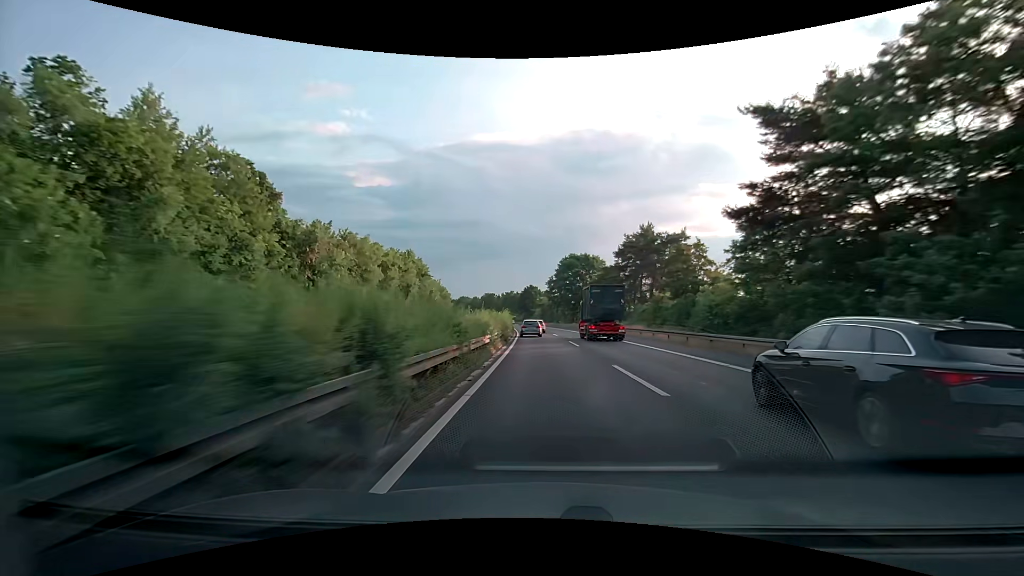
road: trunk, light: Day
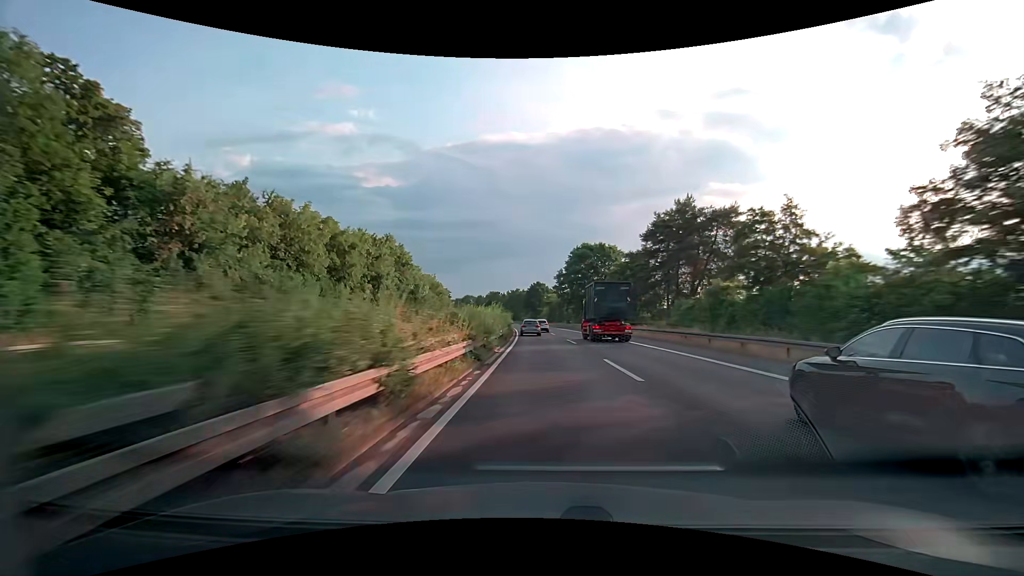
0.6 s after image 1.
(-0.1, +15.8) m; -1°
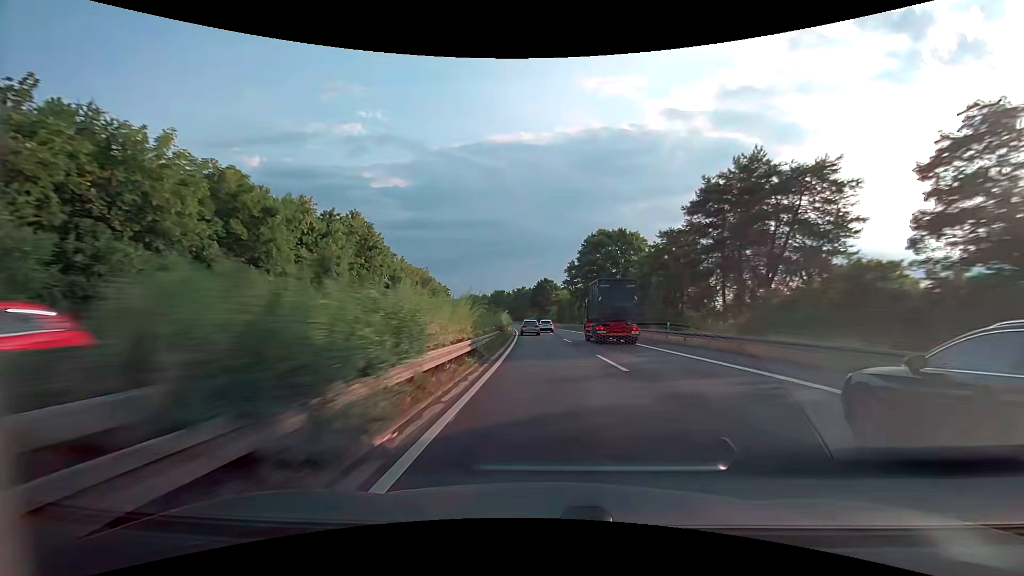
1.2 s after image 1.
(-0.2, +15.8) m; -1°
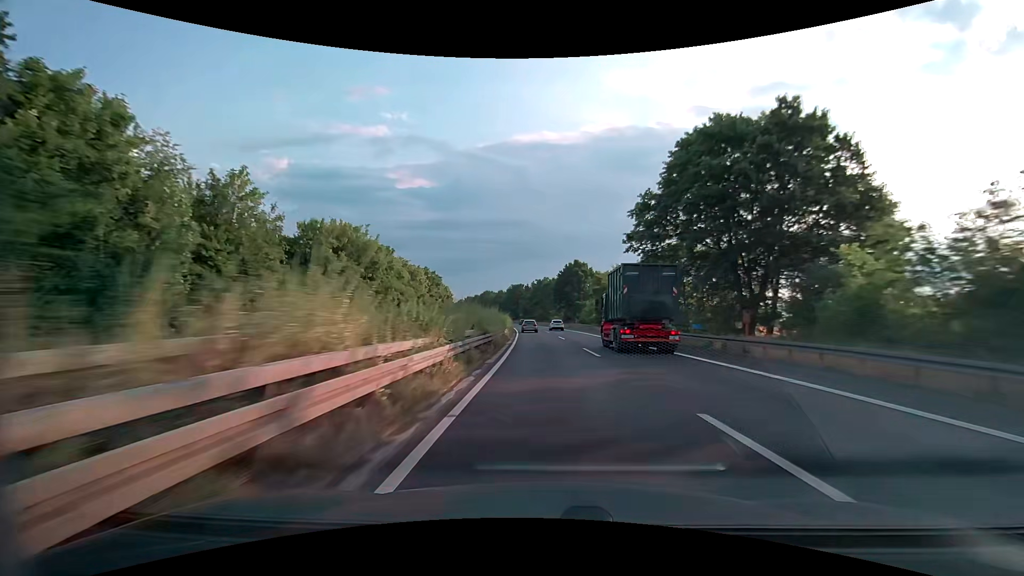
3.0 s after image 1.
(-1.2, +47.9) m; -3°
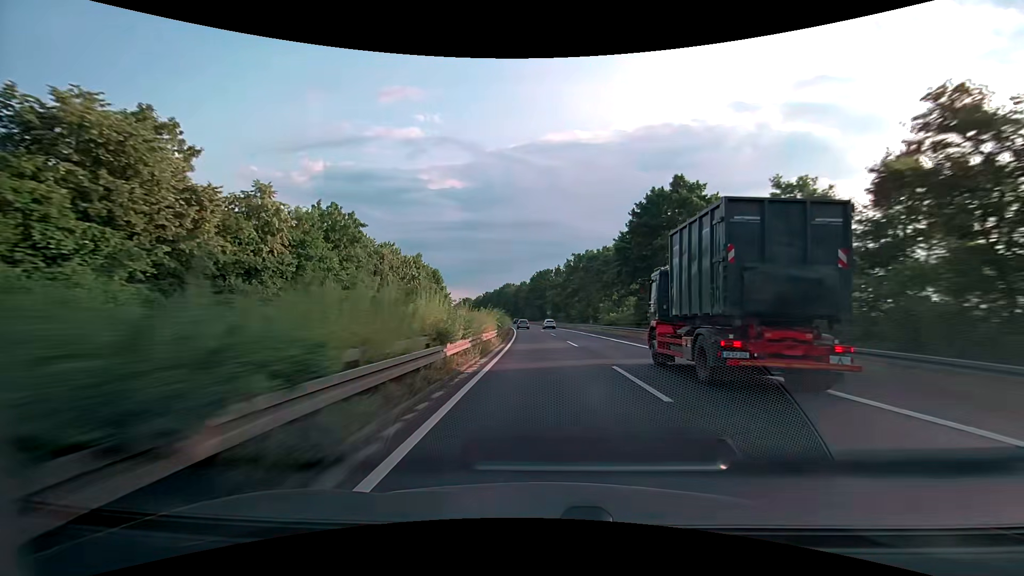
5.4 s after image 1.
(-1.8, +64.5) m; -4°
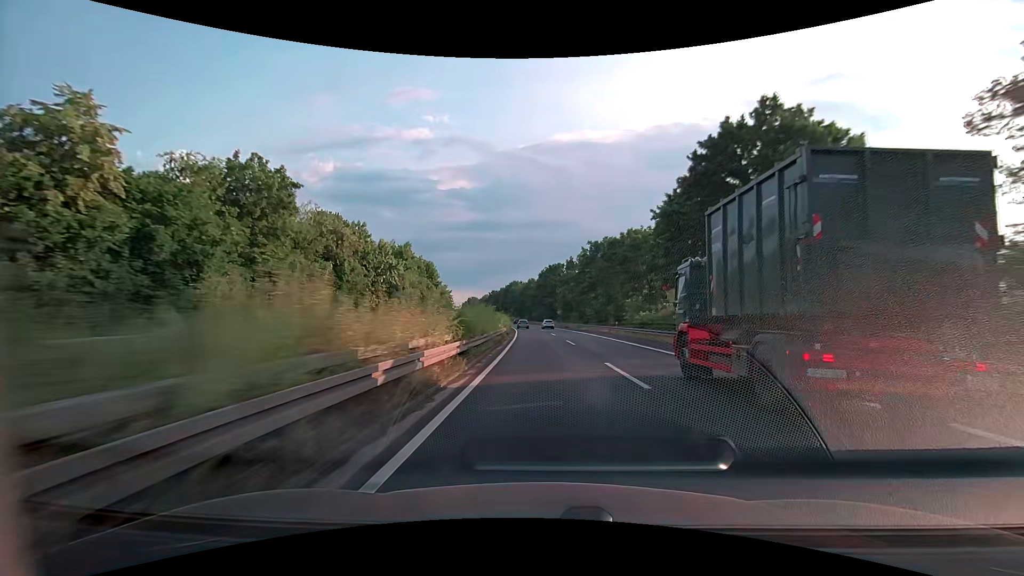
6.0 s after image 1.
(-0.1, +16.2) m; -1°
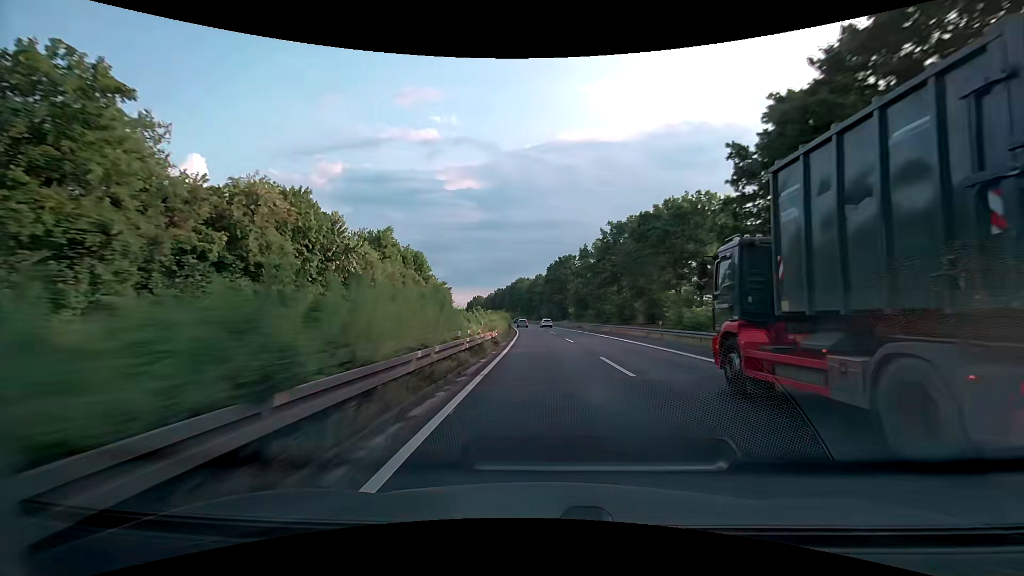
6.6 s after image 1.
(-0.1, +16.3) m; -1°
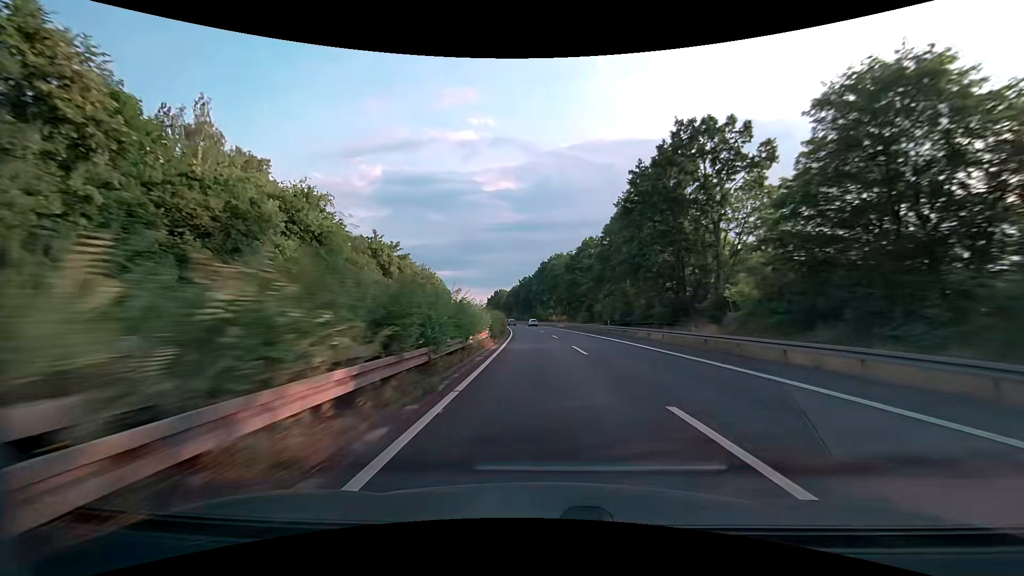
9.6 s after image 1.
(-3.2, +81.5) m; -4°
(0, +10) (0, +20) (0, +30) (-1, +40) (-1, +50) (-1, +60) (-2, +70) (-3, +80) (-3, +90) (-4, +100) m
